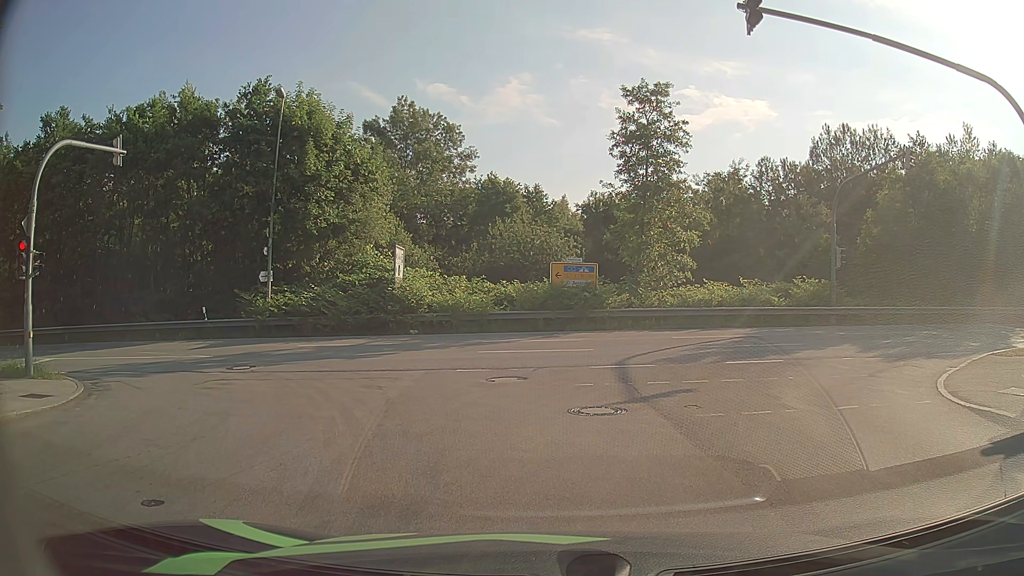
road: residential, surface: asphalt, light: Day
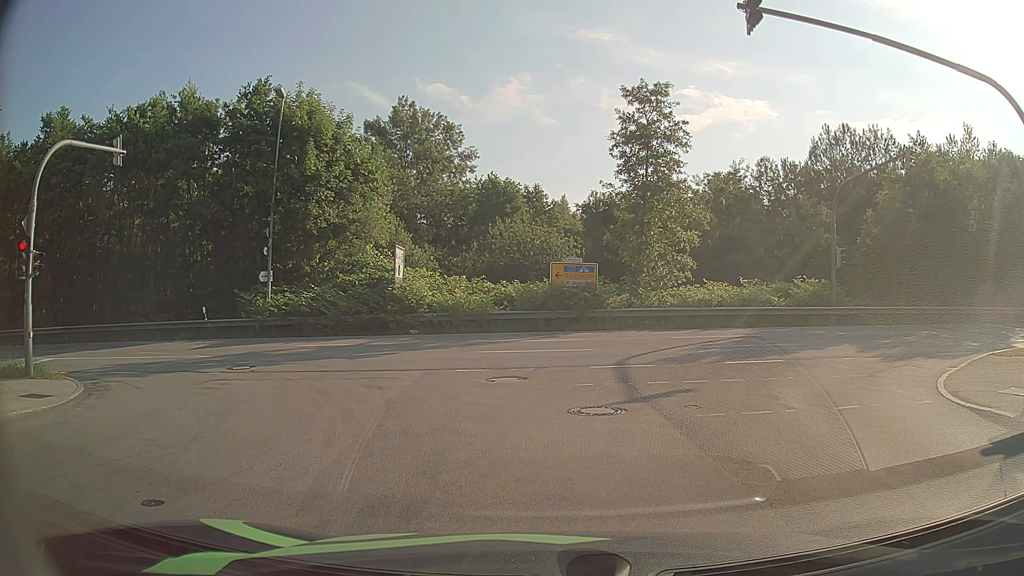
(0.0, 0.0) m; 0°
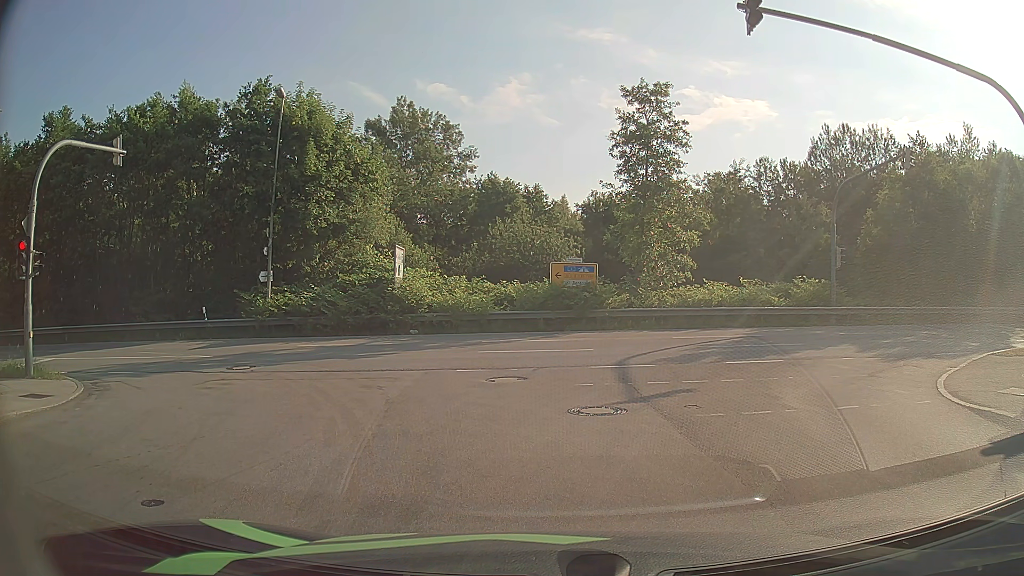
(0.0, 0.0) m; 0°
